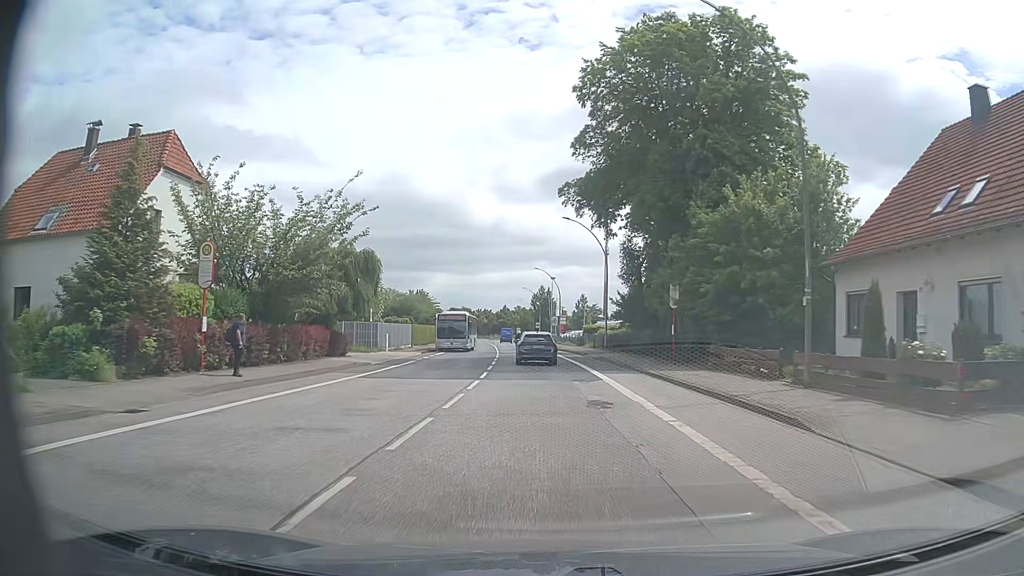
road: primary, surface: asphalt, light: Day
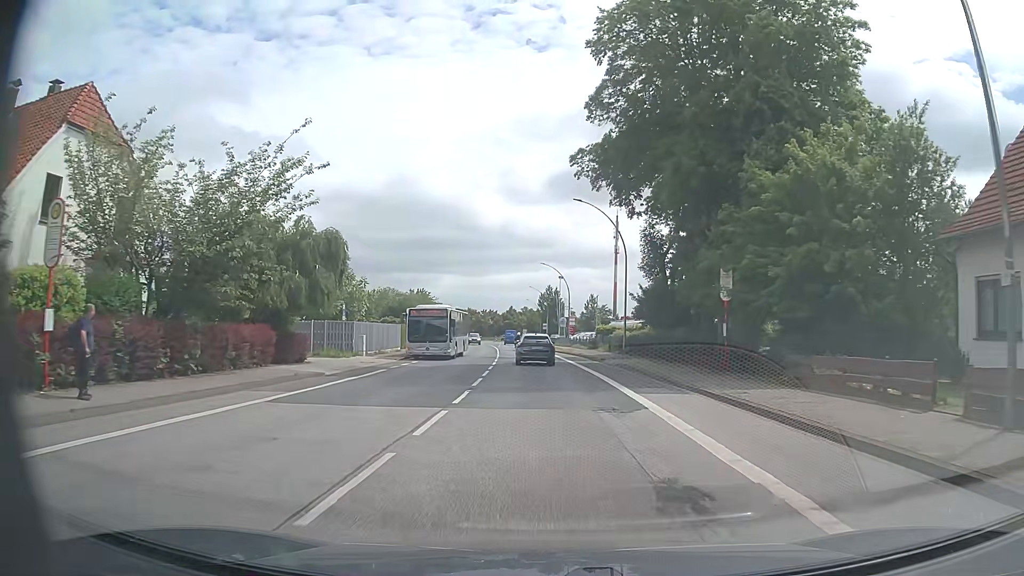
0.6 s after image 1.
(-0.1, +7.7) m; 0°
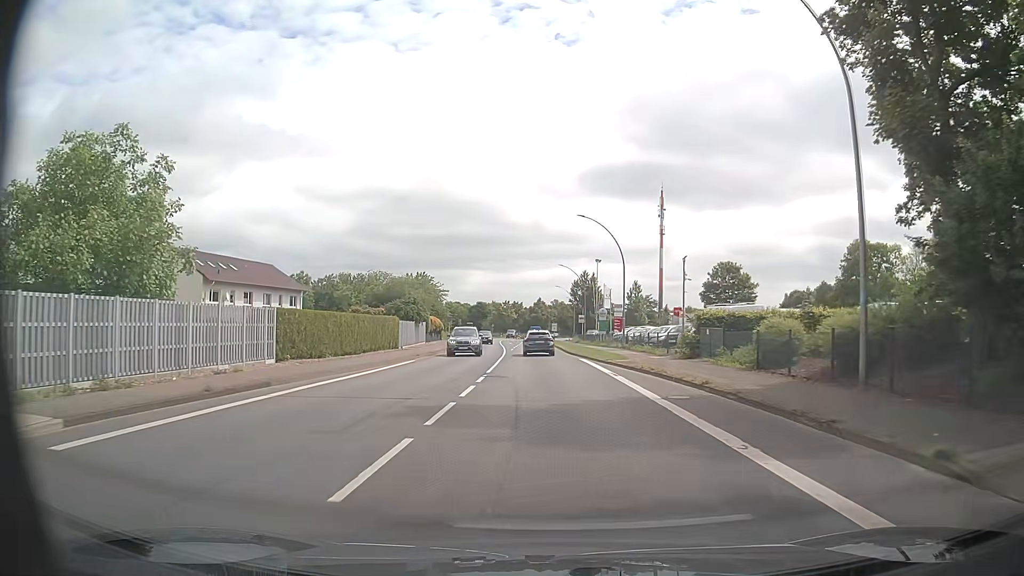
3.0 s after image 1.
(-0.8, +30.8) m; -4°
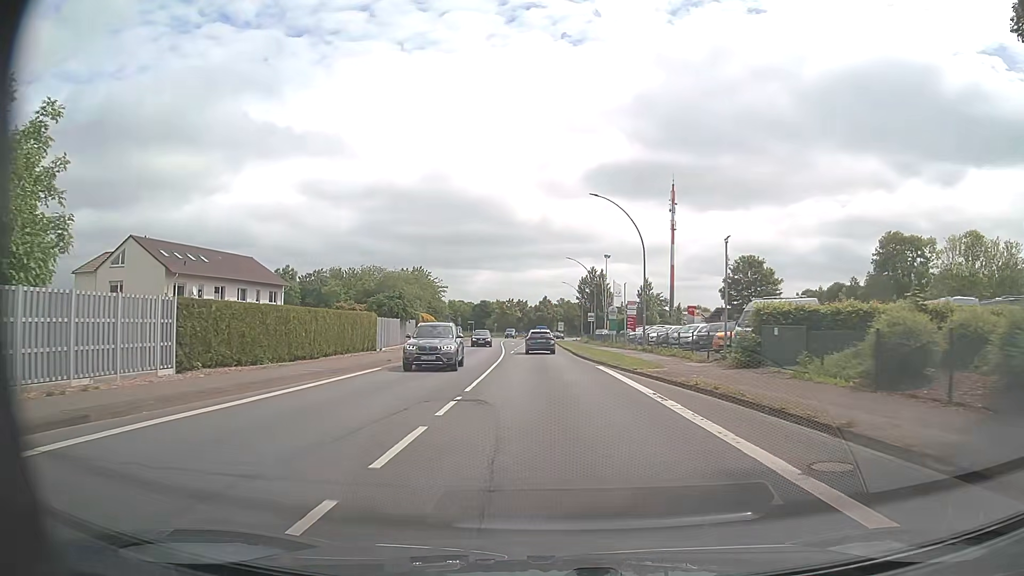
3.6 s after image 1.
(0.0, +7.7) m; 0°
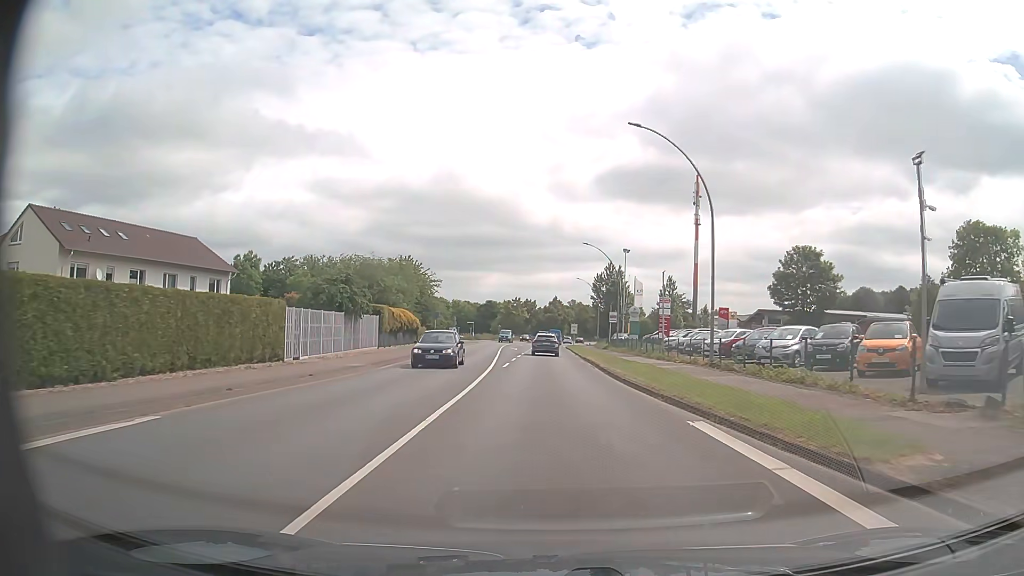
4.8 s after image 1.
(-0.1, +15.6) m; 0°
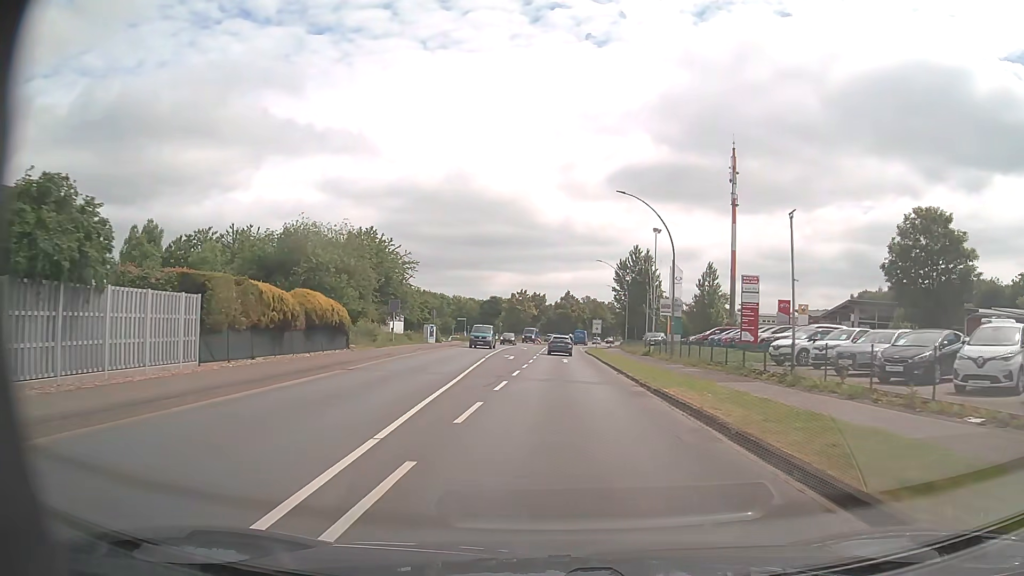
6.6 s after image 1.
(-0.3, +23.3) m; -1°
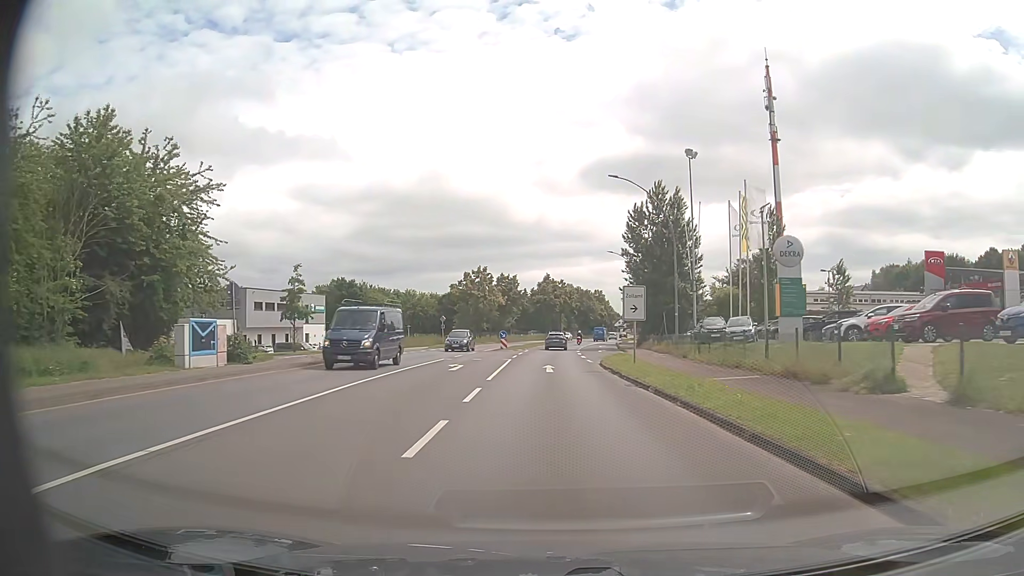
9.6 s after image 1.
(+0.7, +38.9) m; +2°
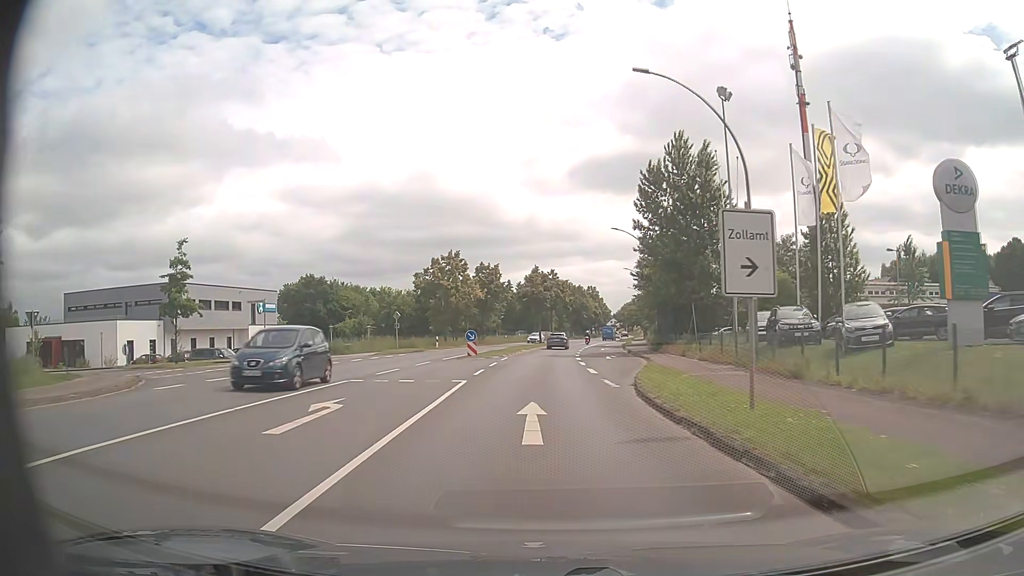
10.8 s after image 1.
(+0.1, +15.6) m; +1°
(0, +10) (0, +20) (+1, +30) (+3, +40) (+4, +50) (+5, +60) (+6, +70) (+7, +80) (+9, +89) (+15, +97) m
